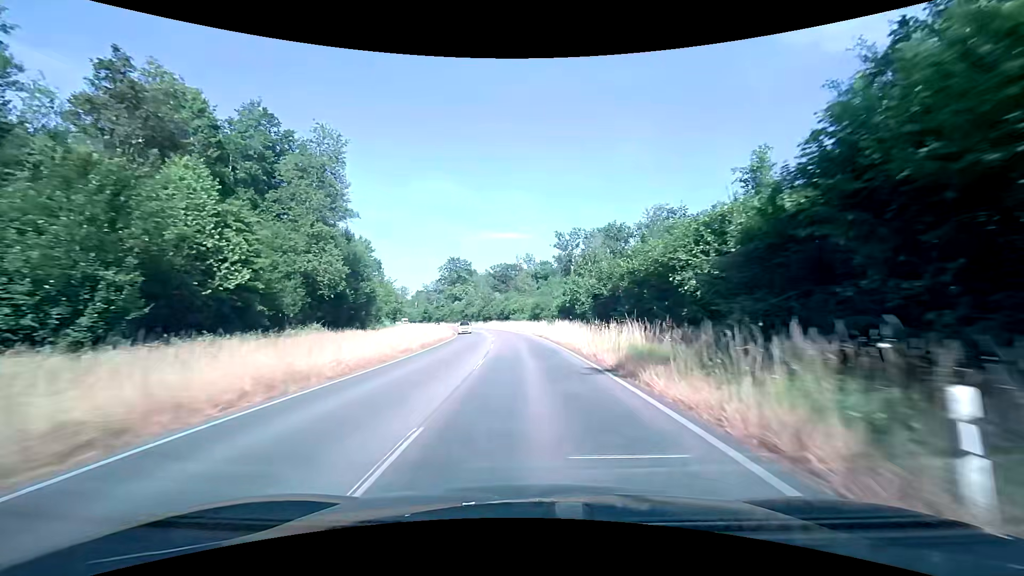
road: primary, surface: asphalt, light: Day
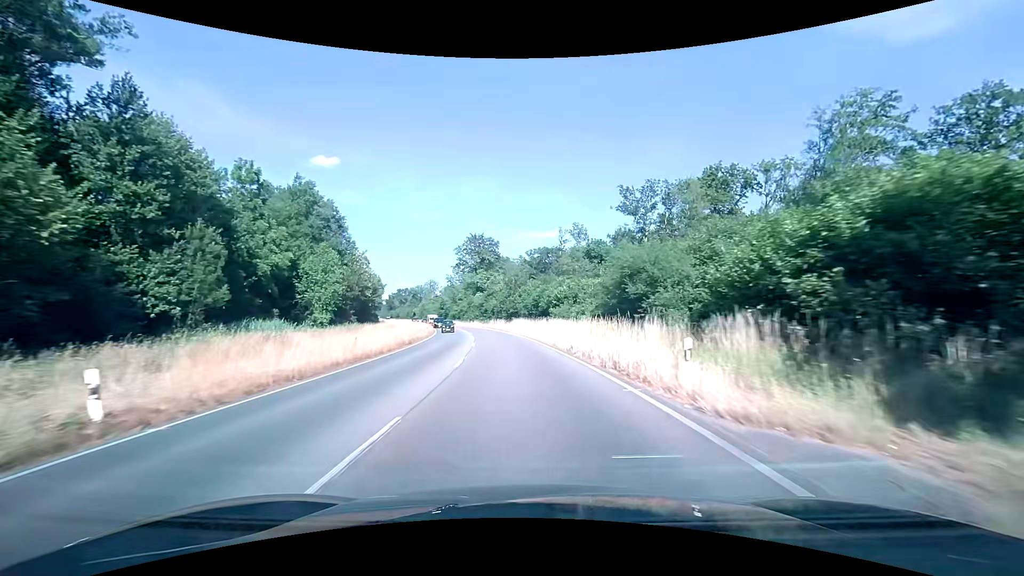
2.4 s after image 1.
(-1.5, +47.1) m; -4°
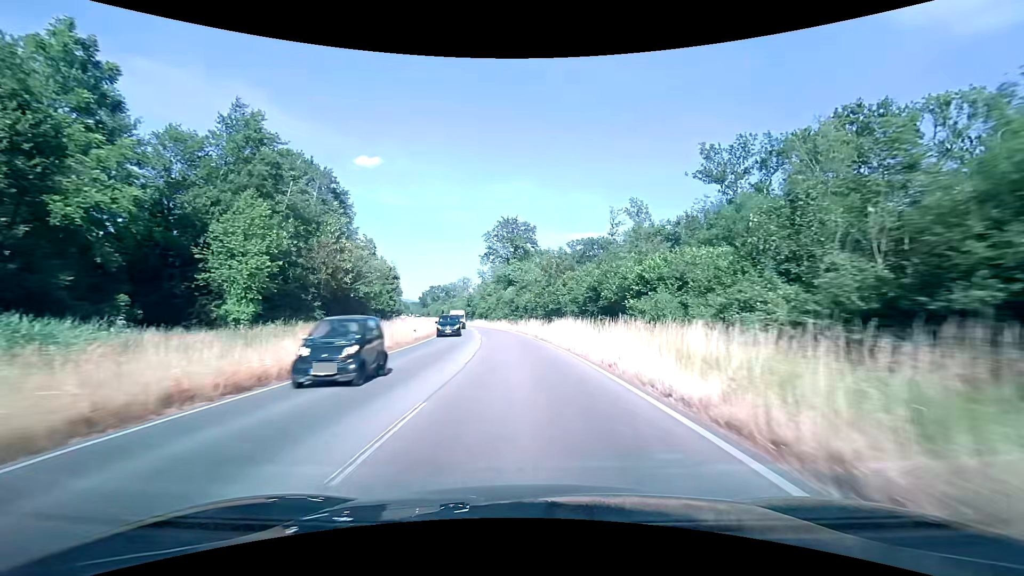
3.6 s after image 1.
(-0.9, +22.9) m; -4°
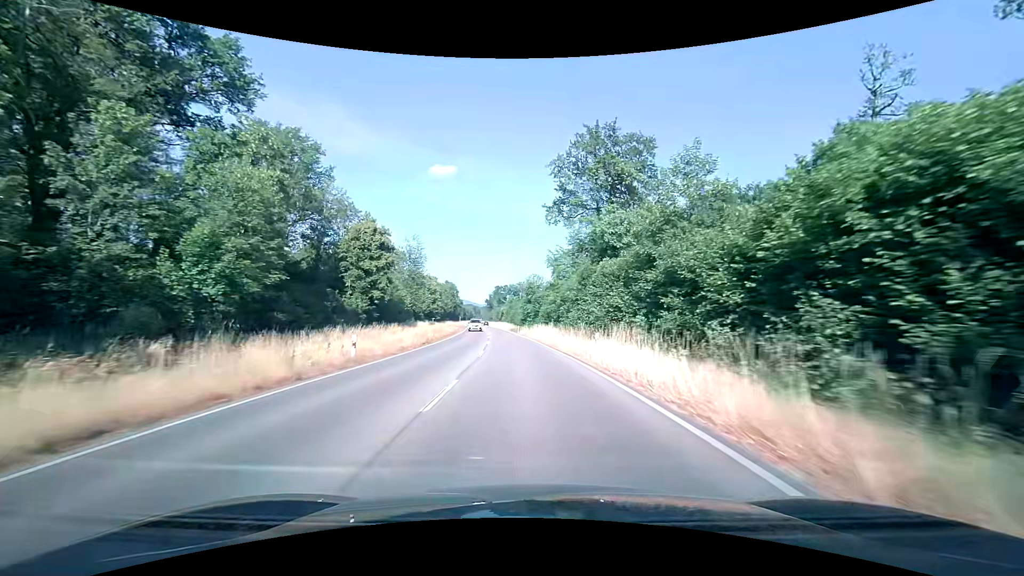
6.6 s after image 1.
(-3.9, +56.7) m; -9°
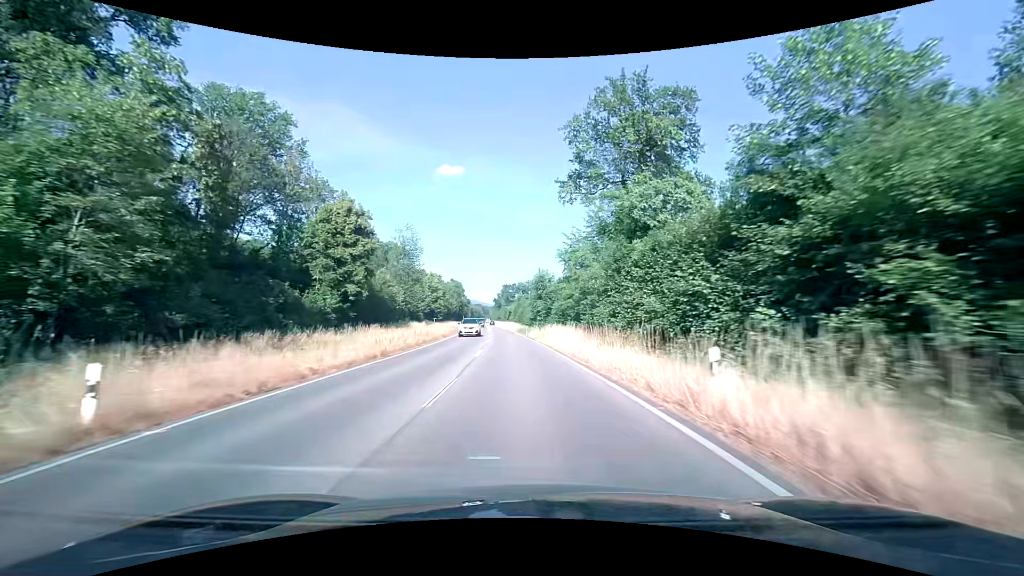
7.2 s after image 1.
(-0.1, +11.5) m; -1°
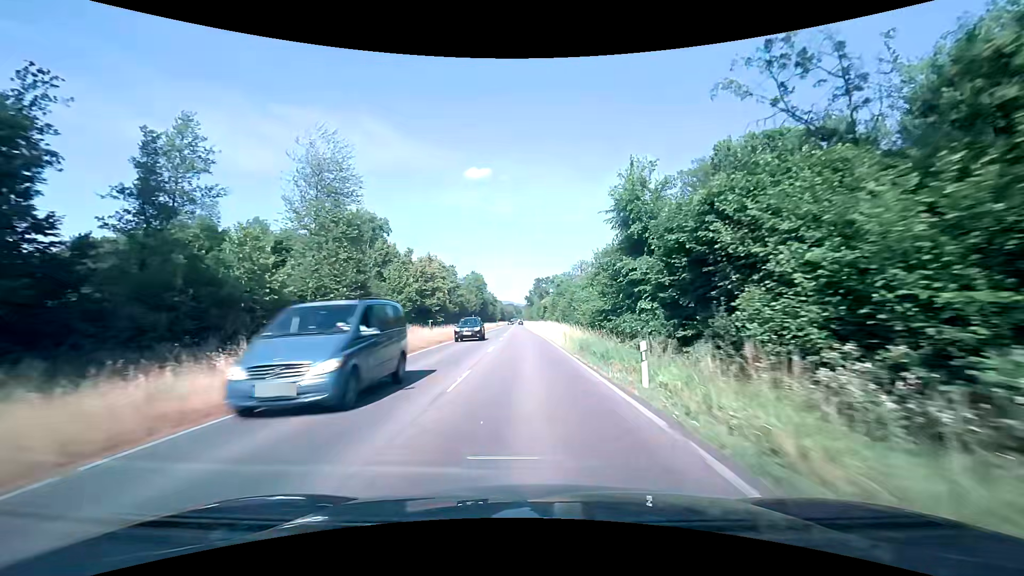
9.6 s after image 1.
(-1.9, +46.6) m; -4°
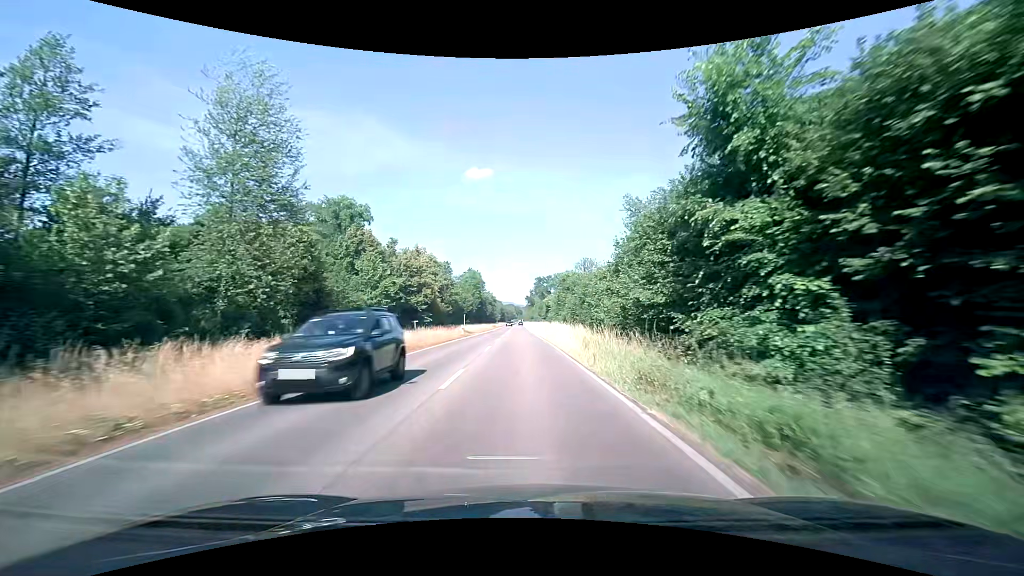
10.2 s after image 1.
(0.0, +11.8) m; 0°
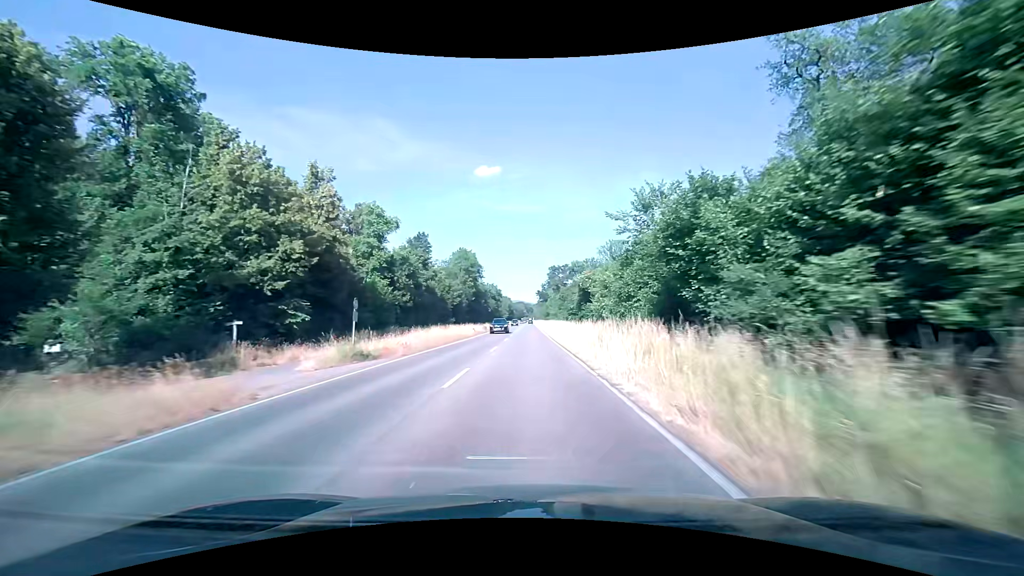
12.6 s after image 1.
(-0.7, +47.9) m; -1°
(0, +10) (0, +20) (0, +30) (0, +40) (+1, +50) (+1, +60) (+1, +70) (+1, +80) (+1, +90) (+1, +100) m
